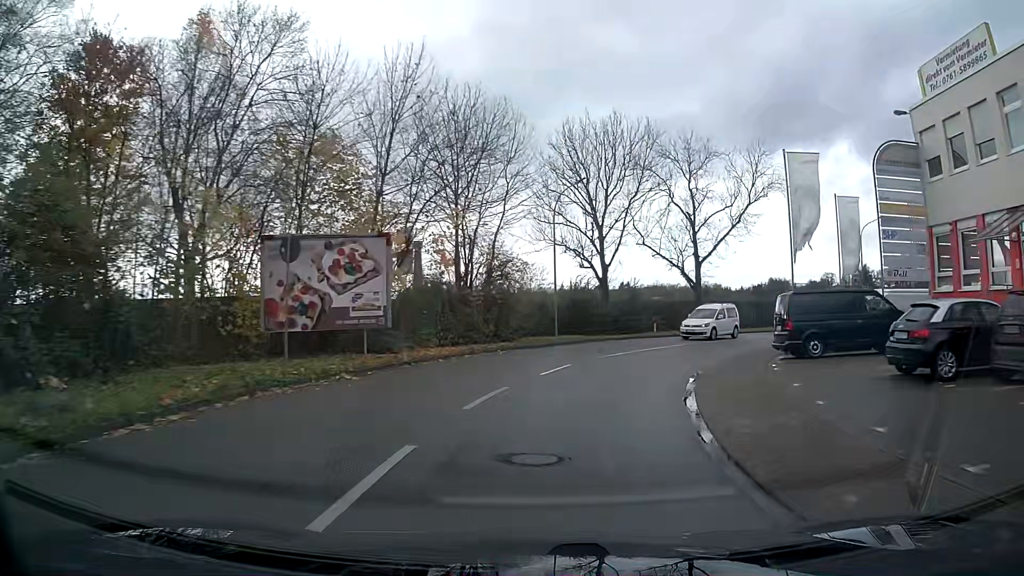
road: tertiary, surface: asphalt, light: Day
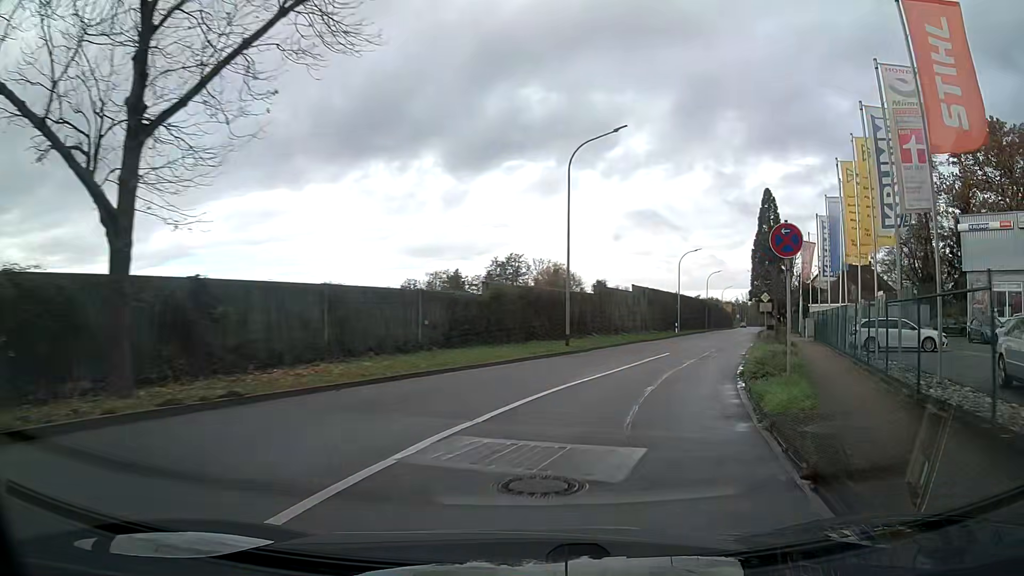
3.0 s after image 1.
(+9.7, +30.8) m; +37°
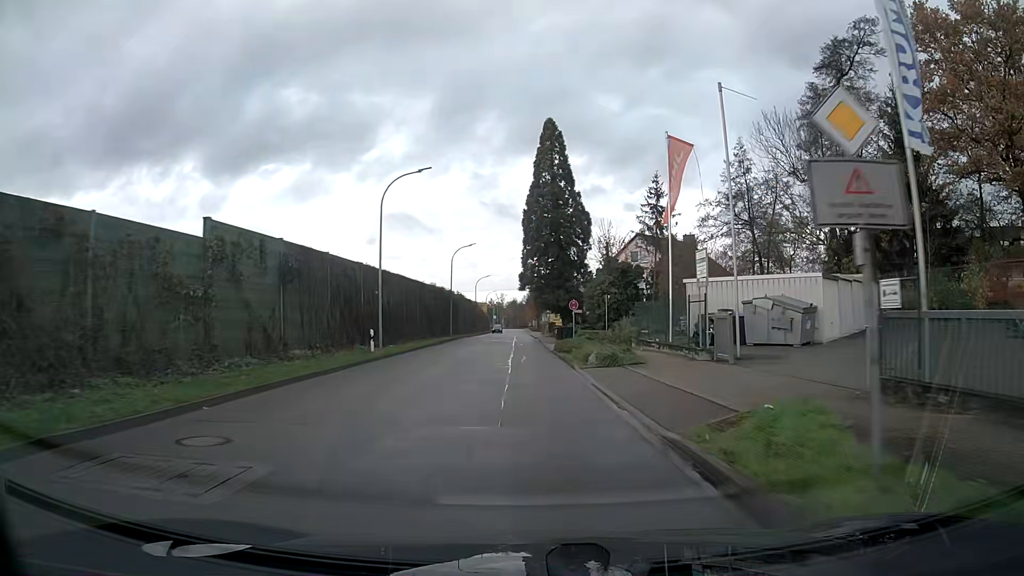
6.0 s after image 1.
(+7.7, +33.9) m; +17°
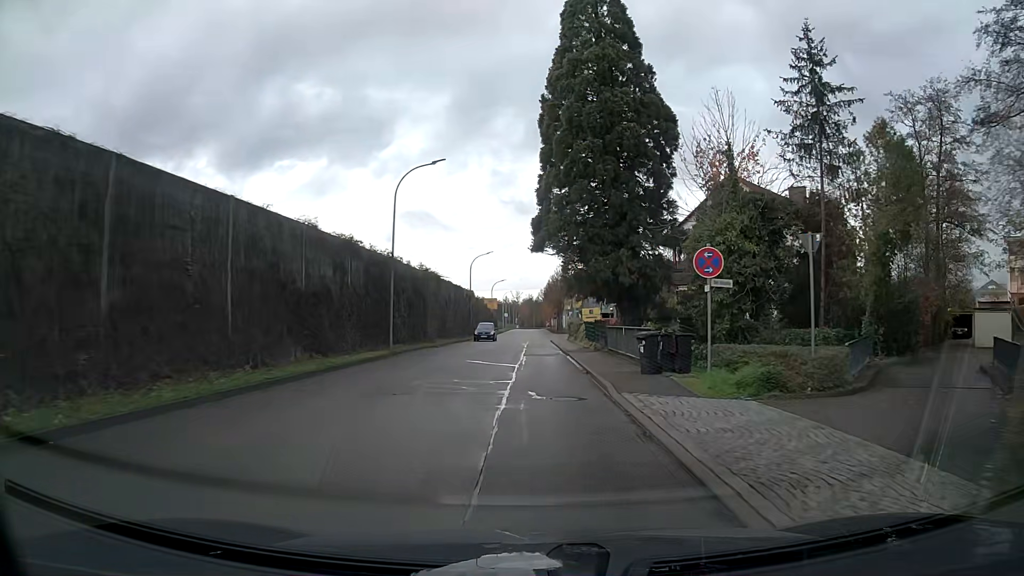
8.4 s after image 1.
(-0.3, +30.8) m; -1°
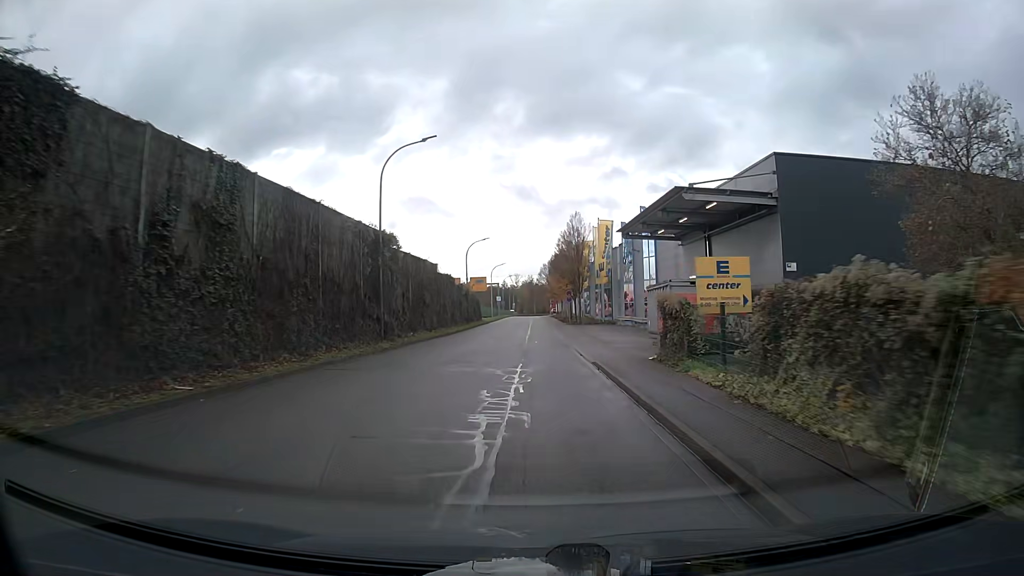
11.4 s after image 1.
(-0.2, +39.2) m; -1°
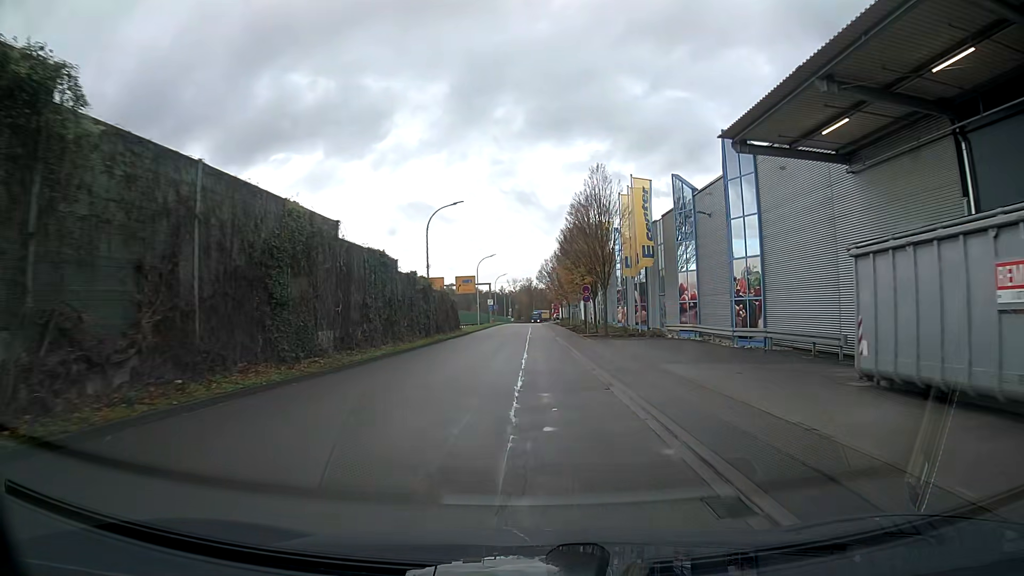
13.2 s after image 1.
(+0.2, +22.9) m; +1°
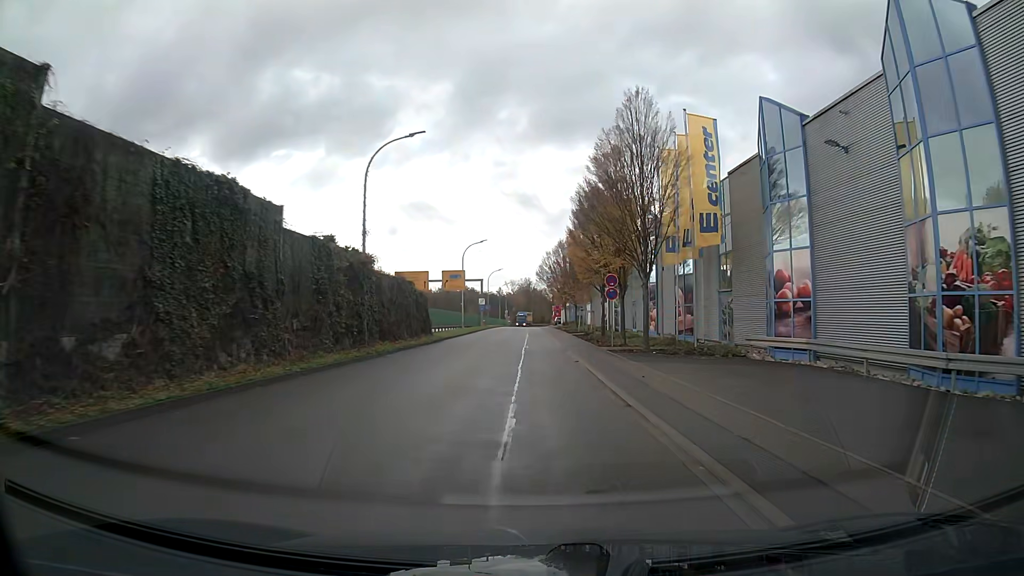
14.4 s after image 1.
(0.0, +15.2) m; 0°
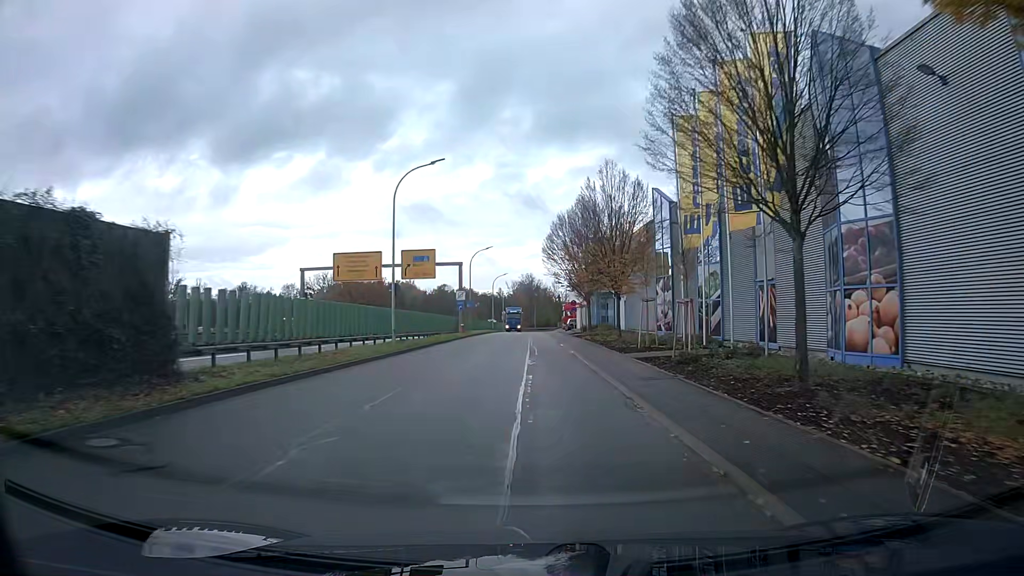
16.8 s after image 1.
(-0.1, +30.6) m; -1°
(0, +10) (0, +20) (0, +30) (0, +40) (0, +50) (+1, +60) (+1, +70) (+1, +80) (+1, +90) (+1, +100) m
